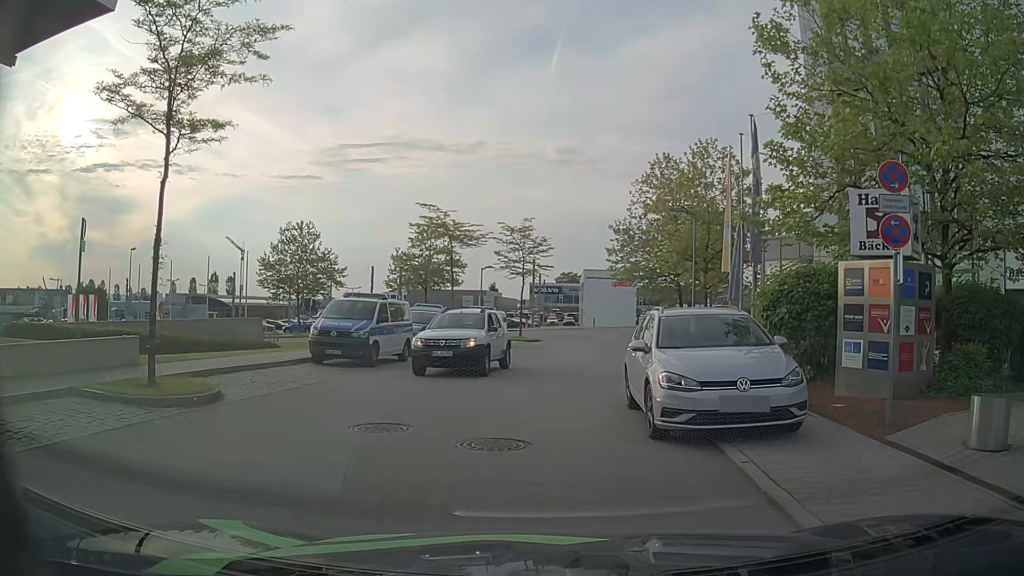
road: residential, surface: asphalt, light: Day
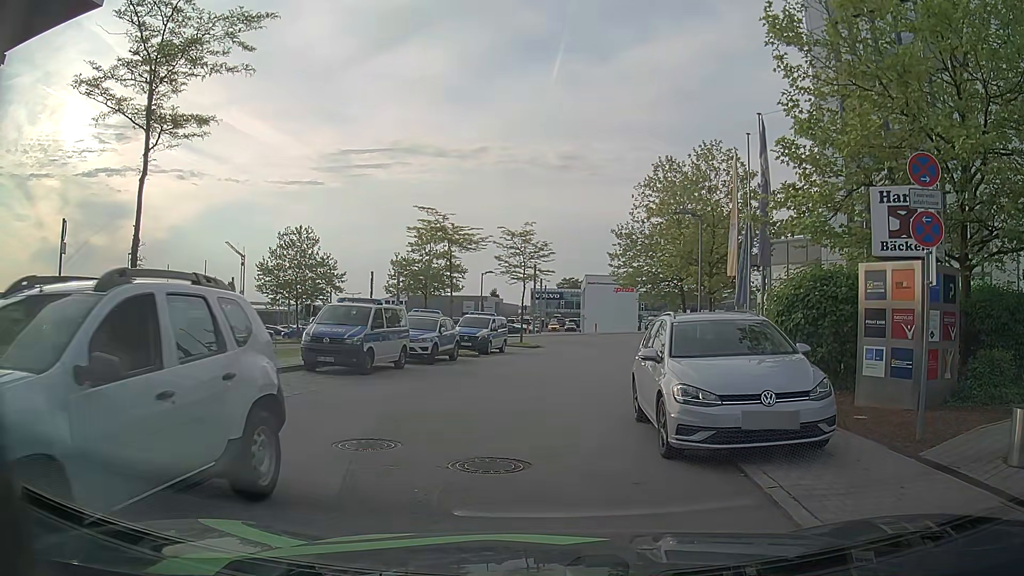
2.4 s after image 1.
(0.0, +0.8) m; 0°
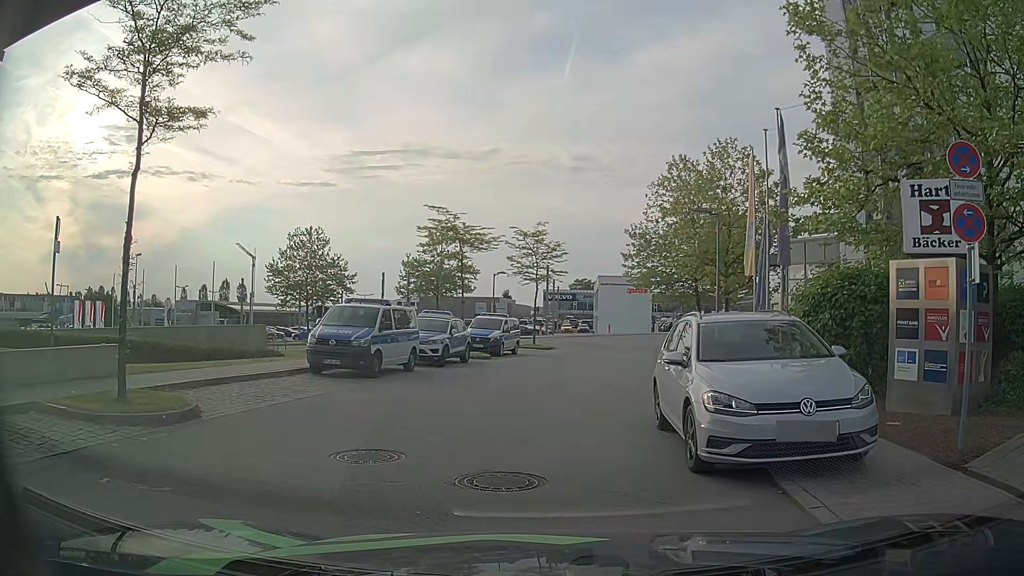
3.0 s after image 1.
(0.0, +0.6) m; 0°
